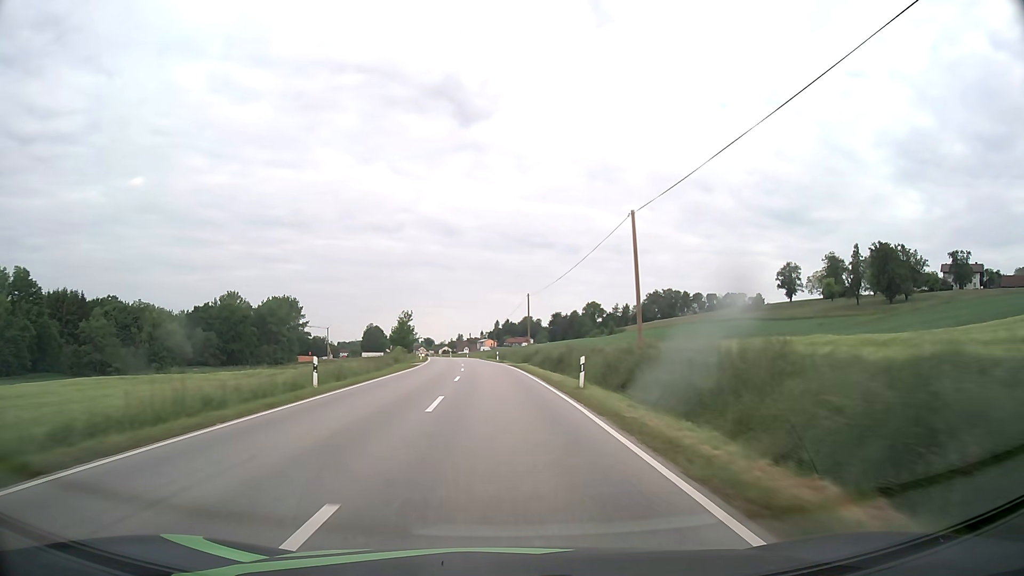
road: secondary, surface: asphalt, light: Day
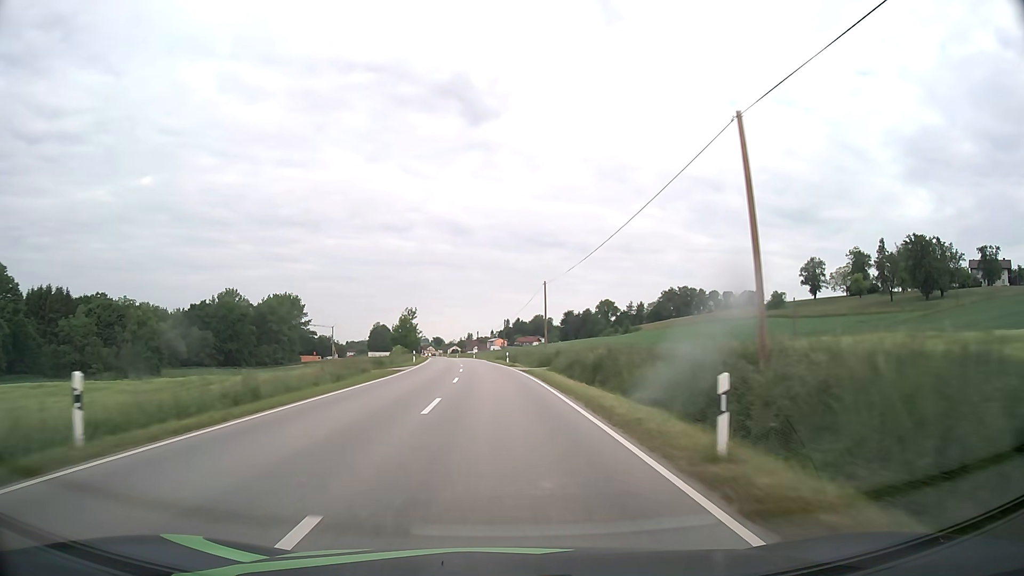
(-0.1, +12.5) m; -1°
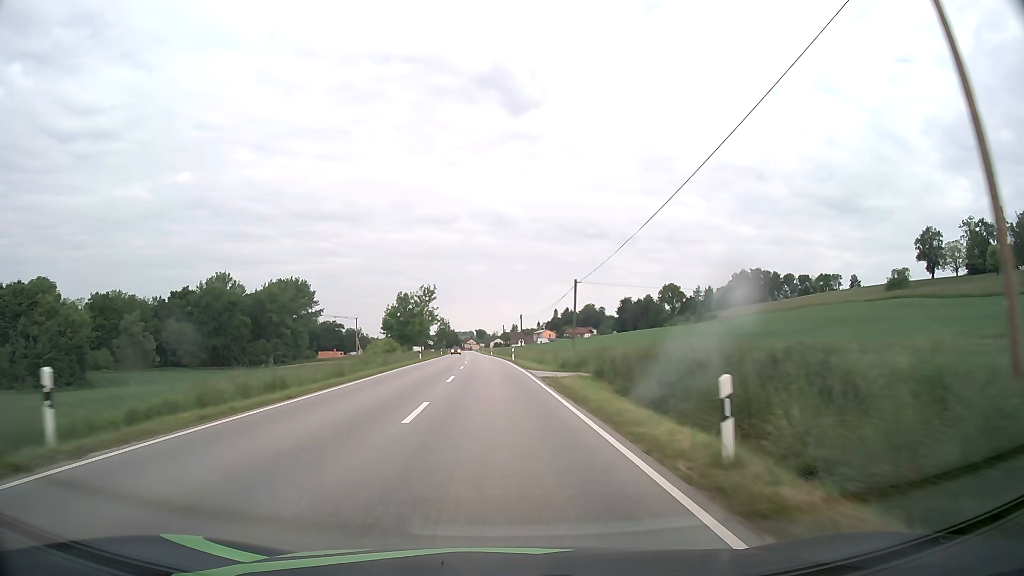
(-1.7, +50.1) m; -4°
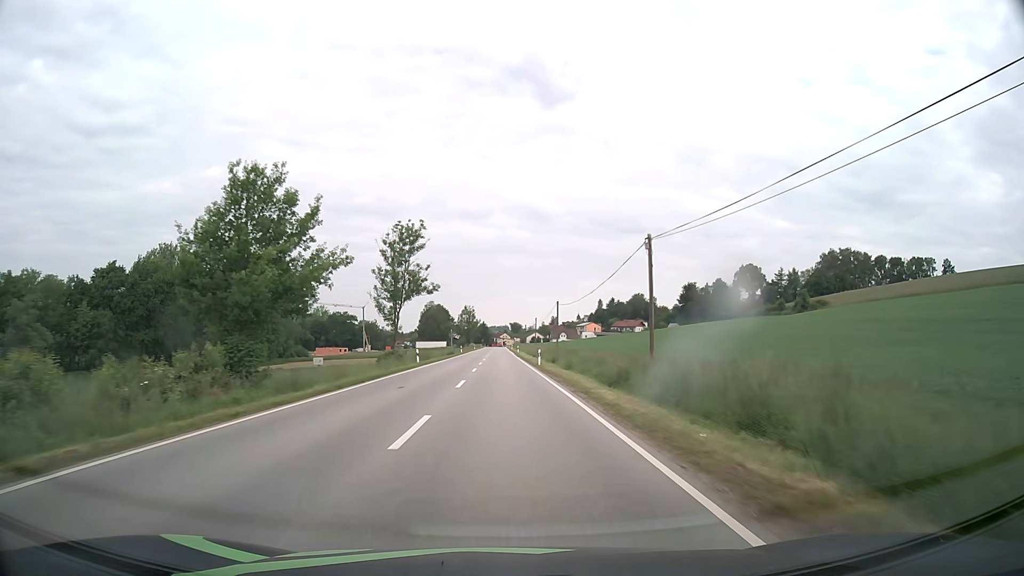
(-2.3, +62.8) m; -3°
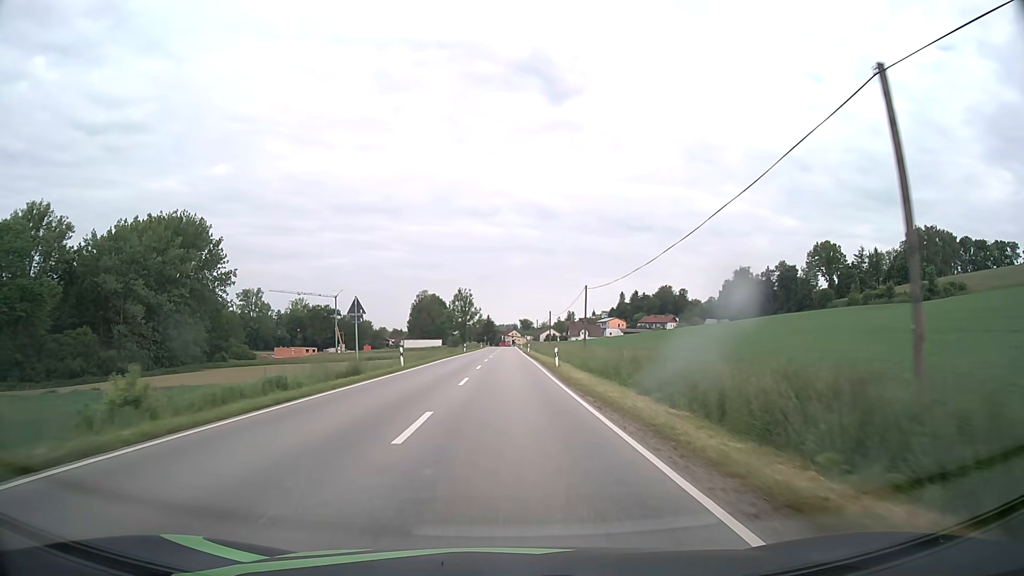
(-0.4, +59.4) m; -1°
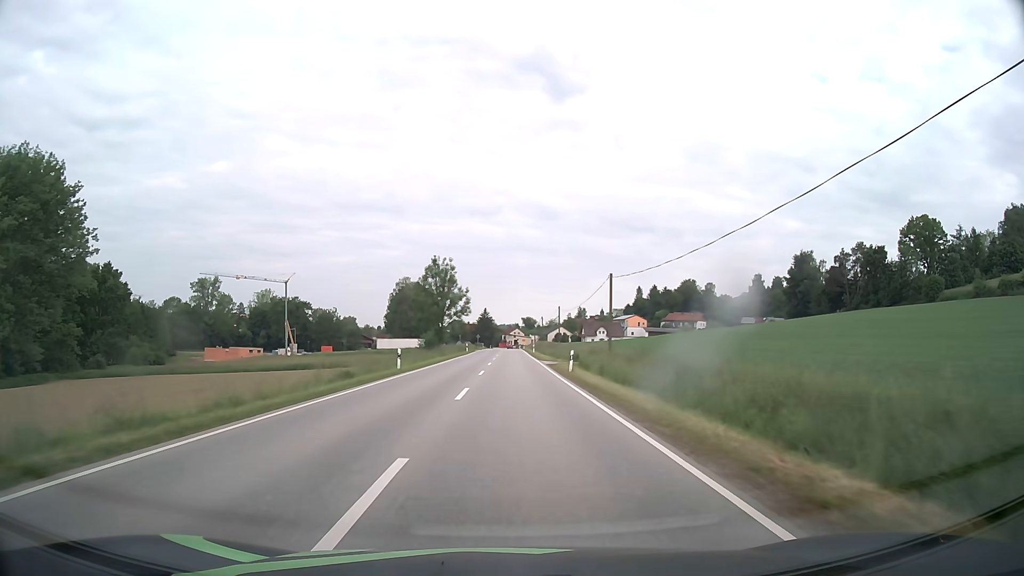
(-0.2, +52.8) m; 0°
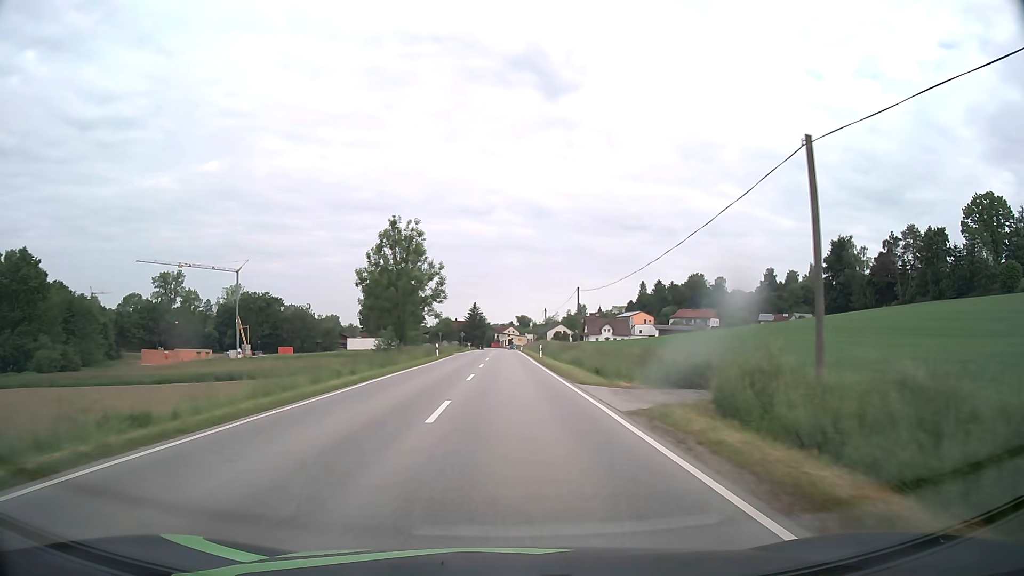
(+0.1, +28.5) m; 0°
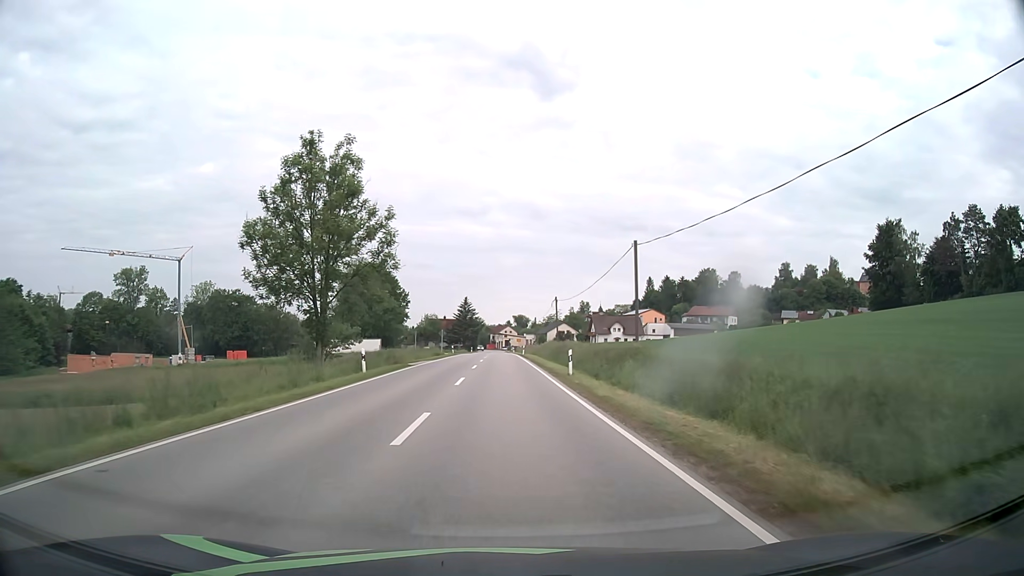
(+0.1, +26.1) m; 0°
(0, +10) (0, +20) (0, +30) (0, +40) (0, +50) (0, +60) (0, +70) (0, +80) (0, +90) (0, +100) m
